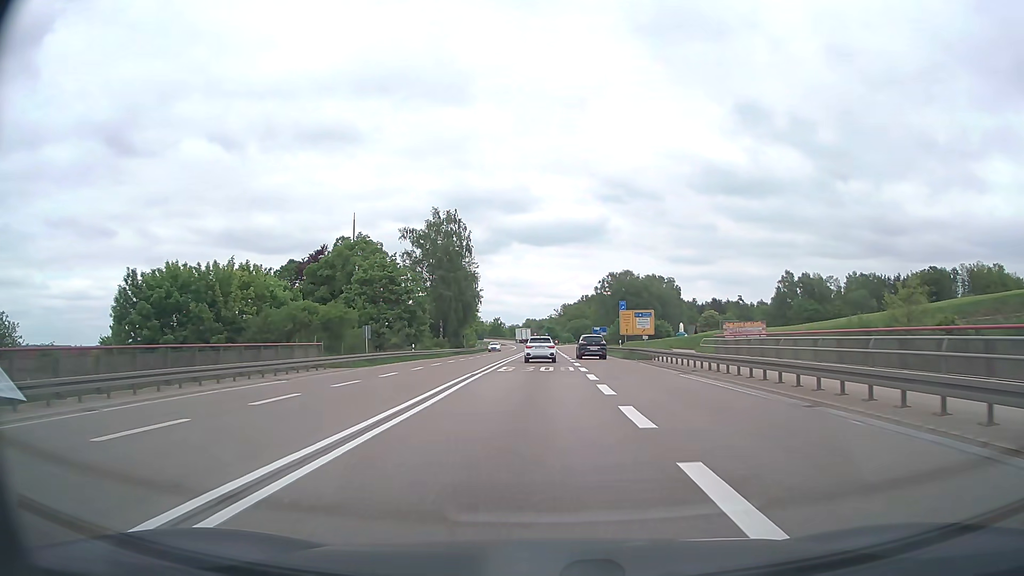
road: trunk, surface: asphalt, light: Day
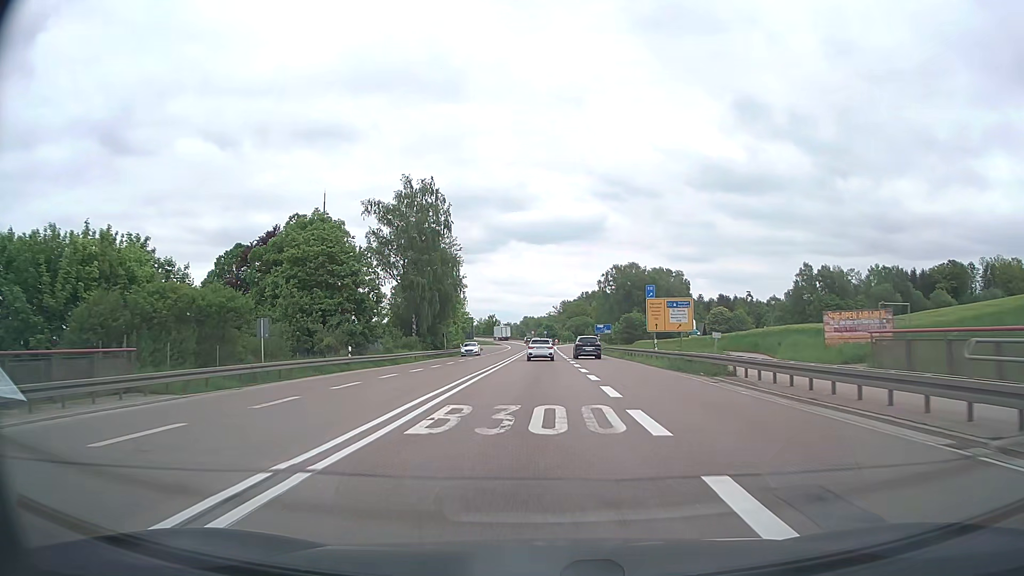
(0.0, +18.2) m; 0°
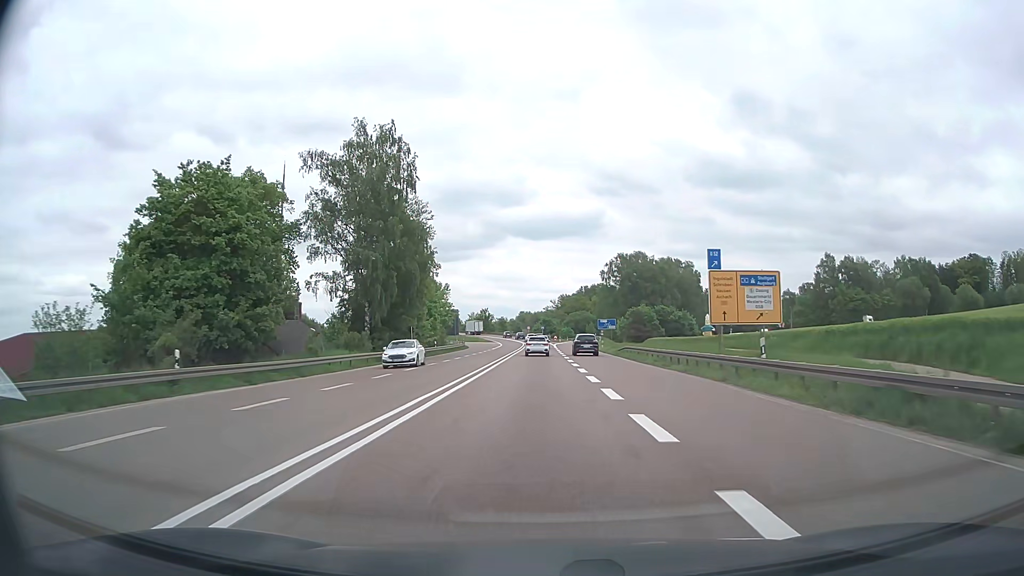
(0.0, +18.8) m; 0°
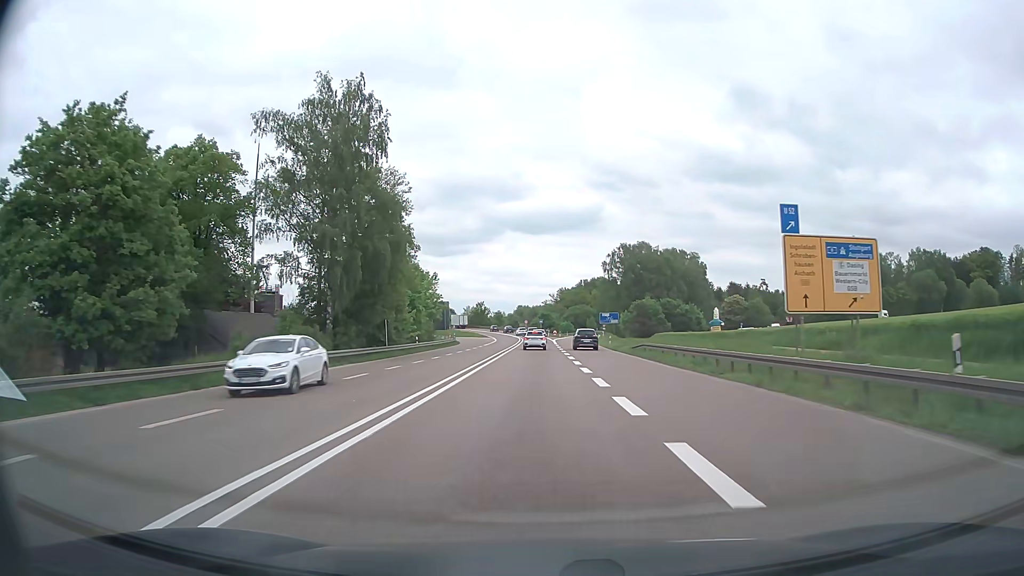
(0.0, +9.6) m; 0°
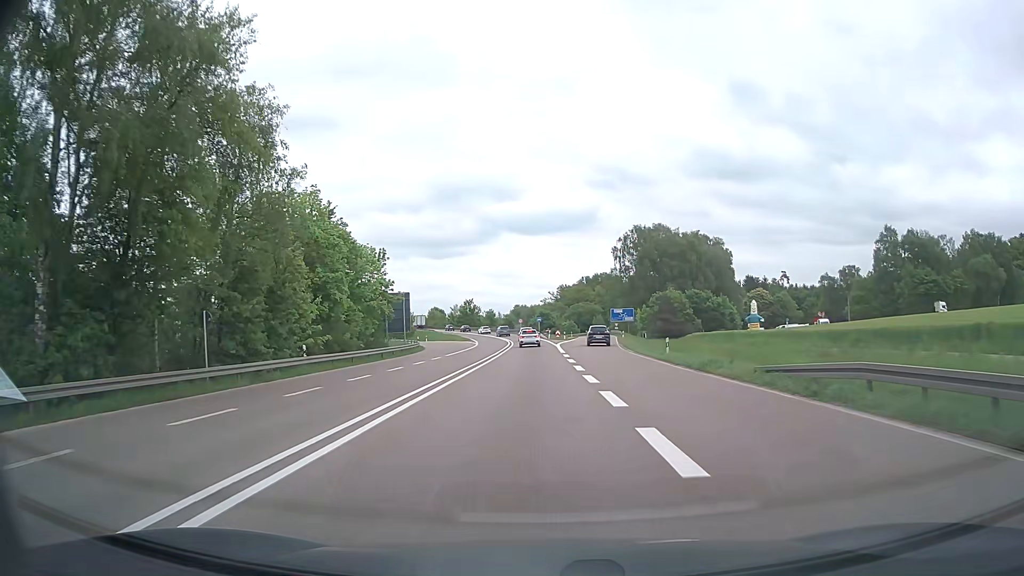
(+0.1, +28.9) m; 0°
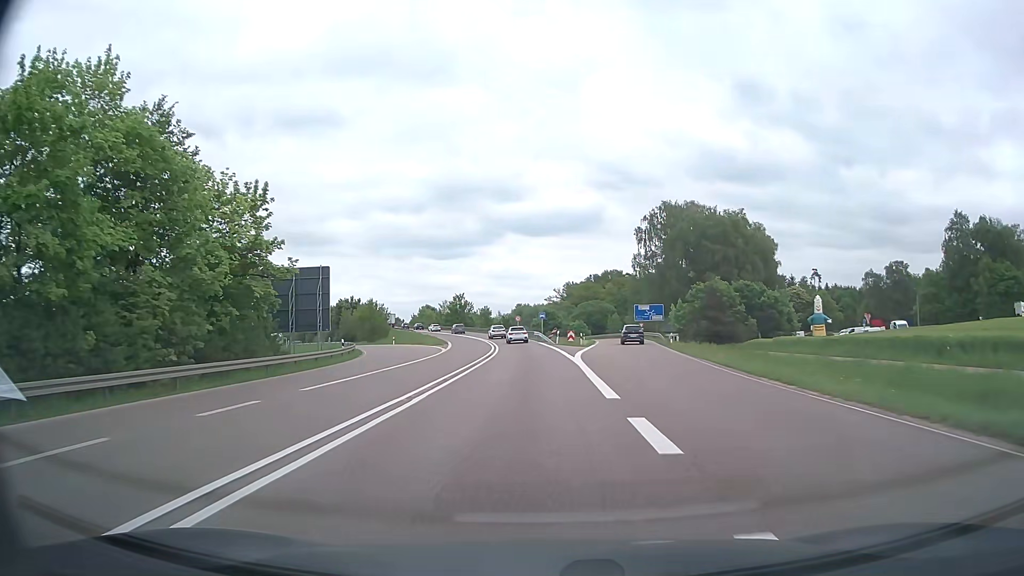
(-0.1, +28.9) m; -1°
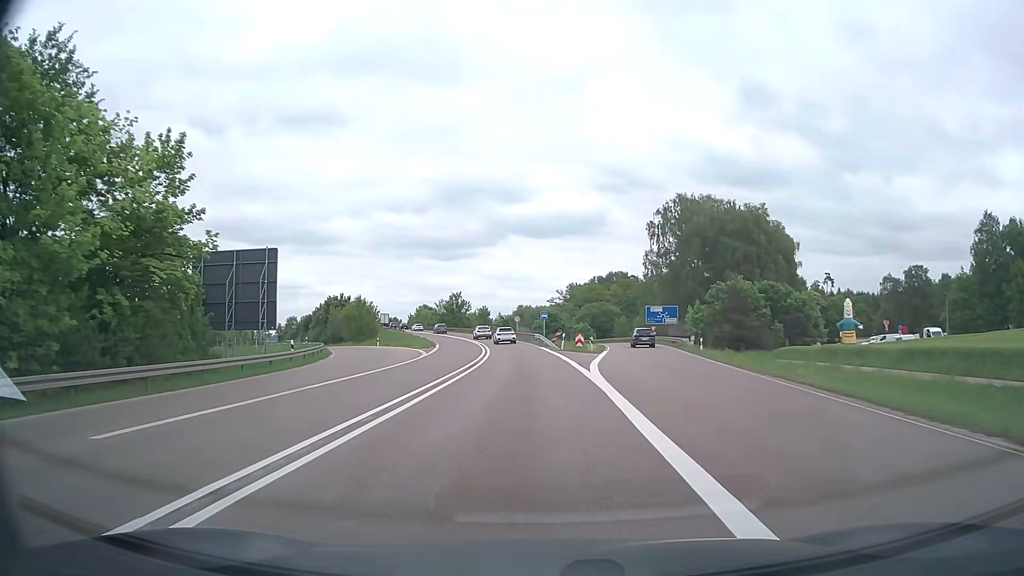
(0.0, +9.6) m; 0°
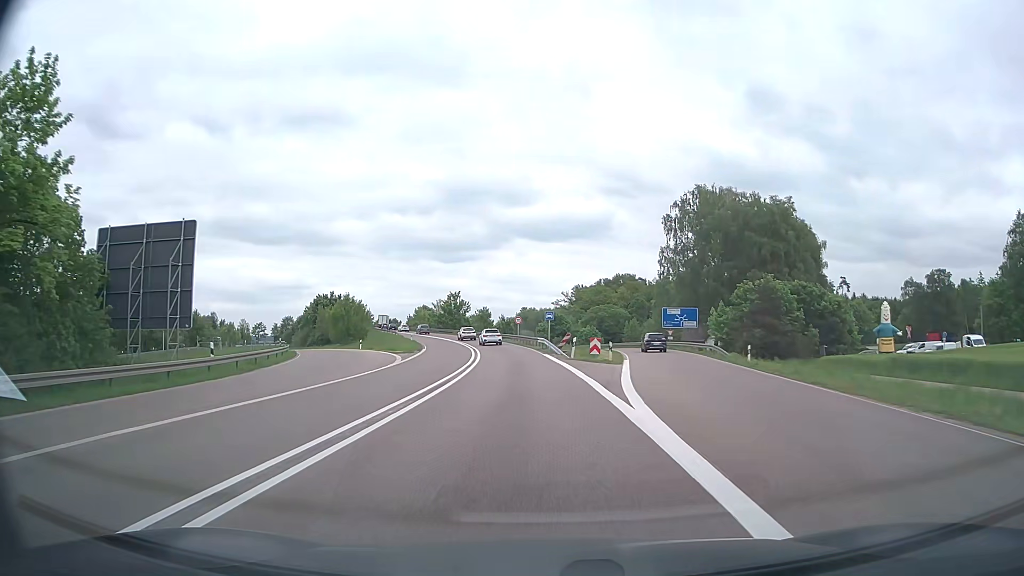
(0.0, +9.5) m; 0°
(0, +10) (0, +20) (-1, +30) (-2, +40) (-3, +50) (-4, +60) (-6, +70) (-8, +79) (-11, +89) (-14, +99) m
